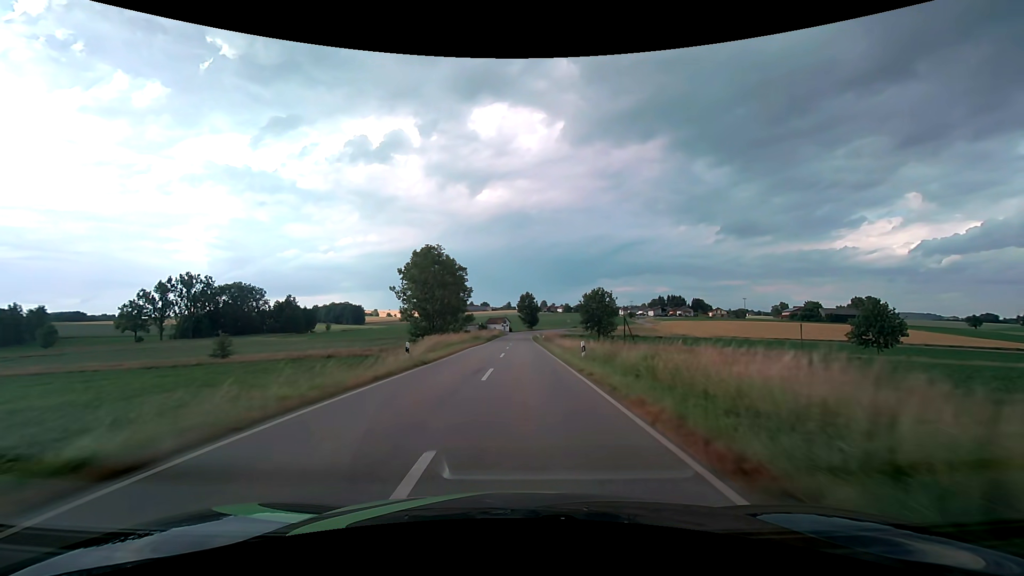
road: tertiary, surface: asphalt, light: Day
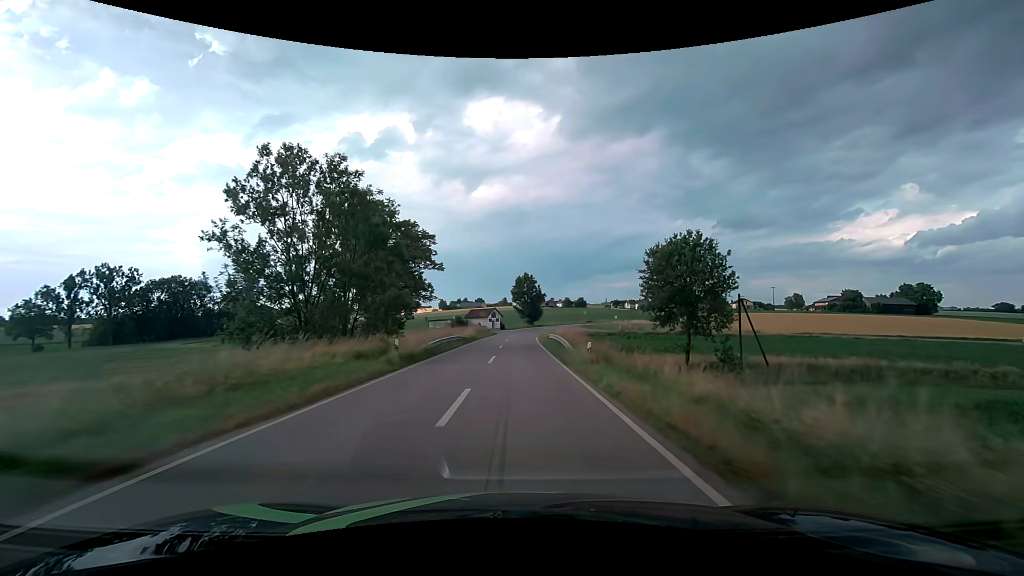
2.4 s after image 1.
(+0.4, +42.1) m; +1°
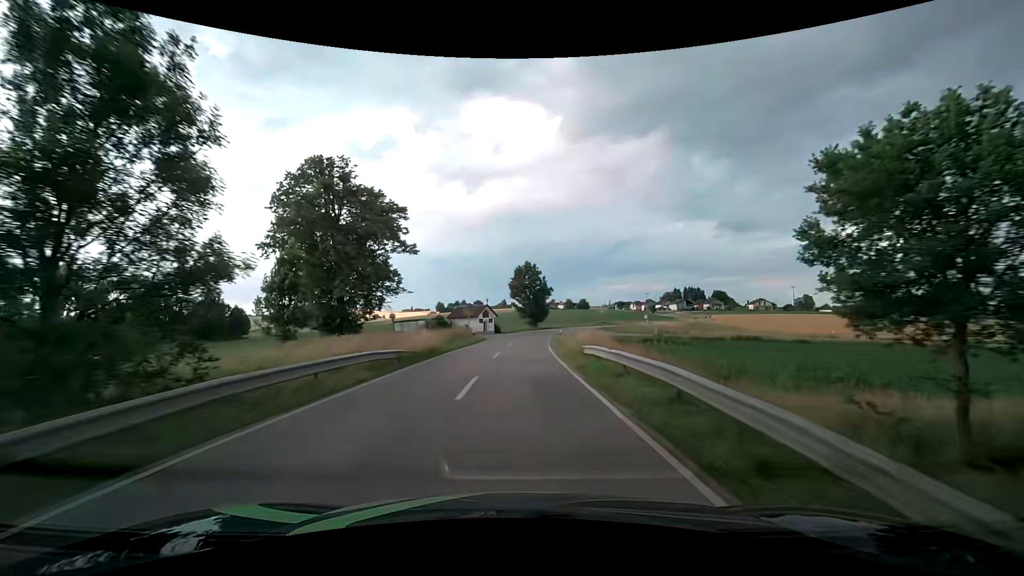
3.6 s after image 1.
(0.0, +21.4) m; 0°
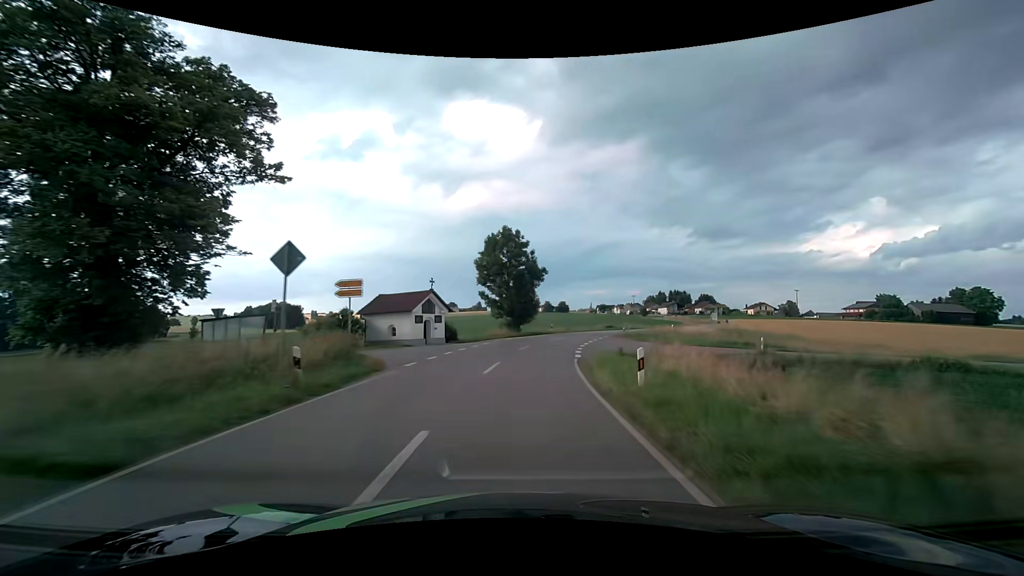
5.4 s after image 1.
(+0.2, +30.6) m; +2°
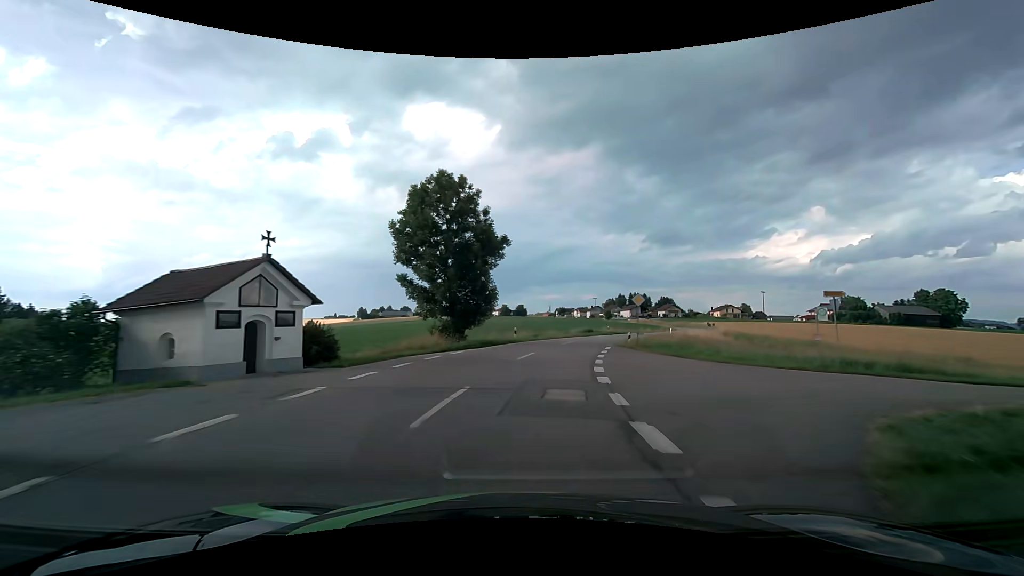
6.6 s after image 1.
(+0.8, +19.1) m; +5°
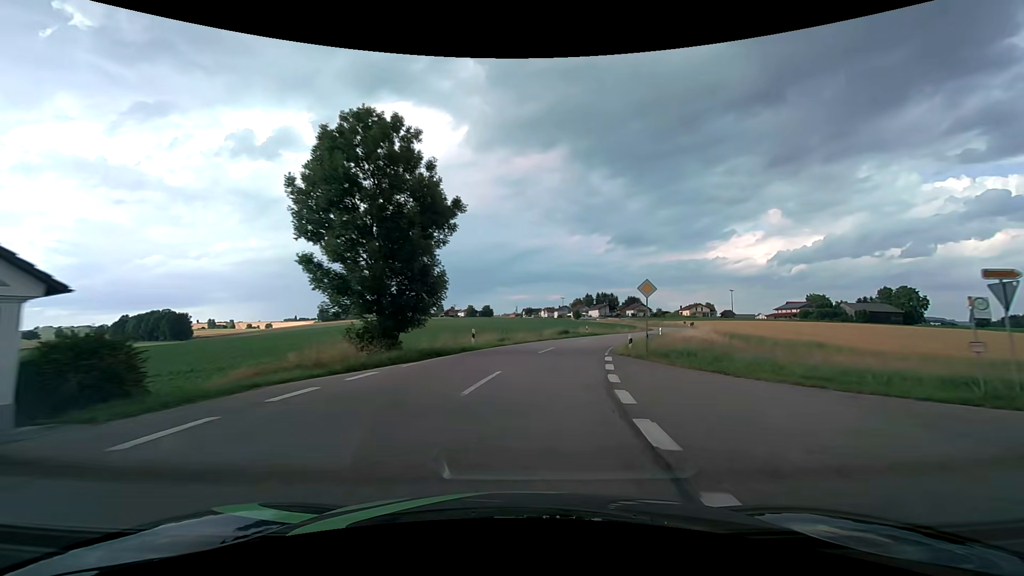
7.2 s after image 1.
(+0.3, +9.2) m; +4°
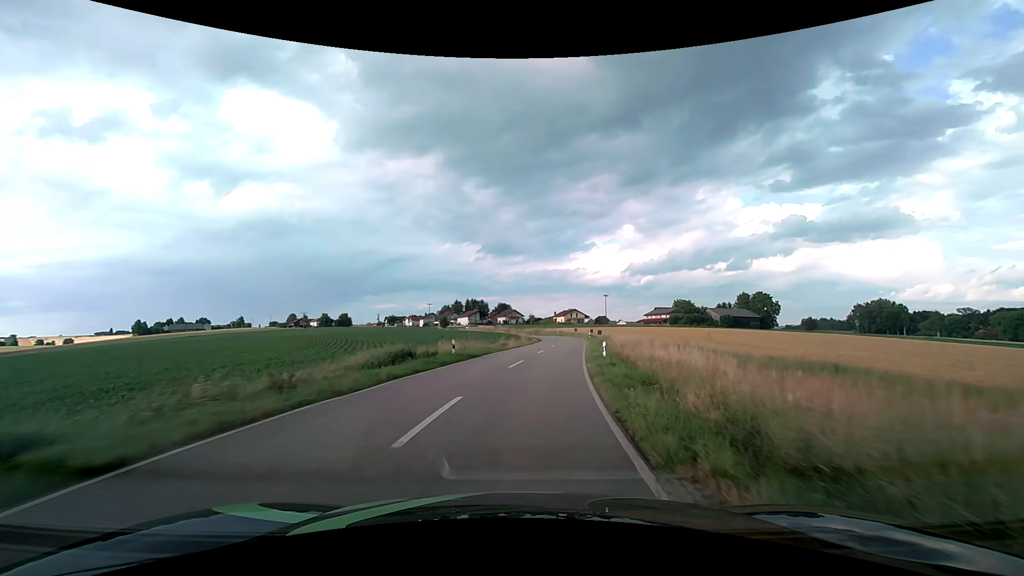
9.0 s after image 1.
(+3.2, +26.3) m; +15°
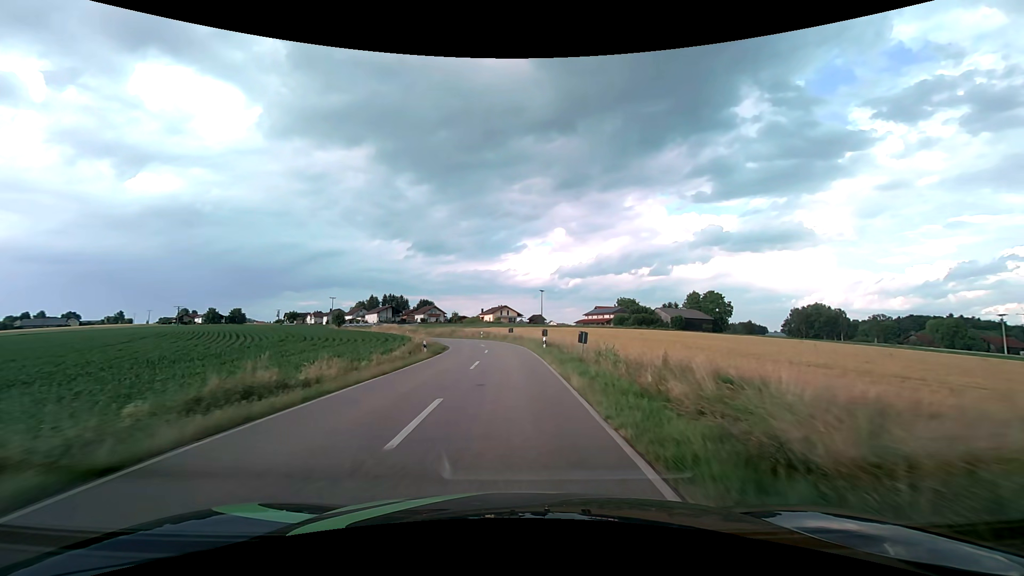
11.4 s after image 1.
(+3.3, +35.6) m; +8°
(0, +10) (0, +20) (0, +30) (-1, +40) (-3, +50) (-5, +60) (-9, +69) (-13, +78) (-18, +87) (-23, +95) m
